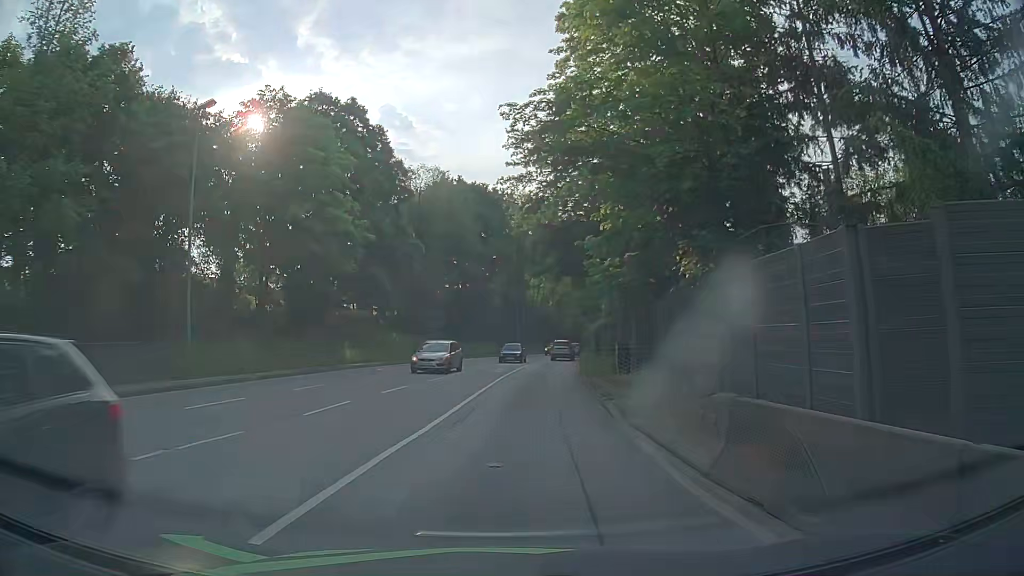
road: primary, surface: asphalt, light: Day
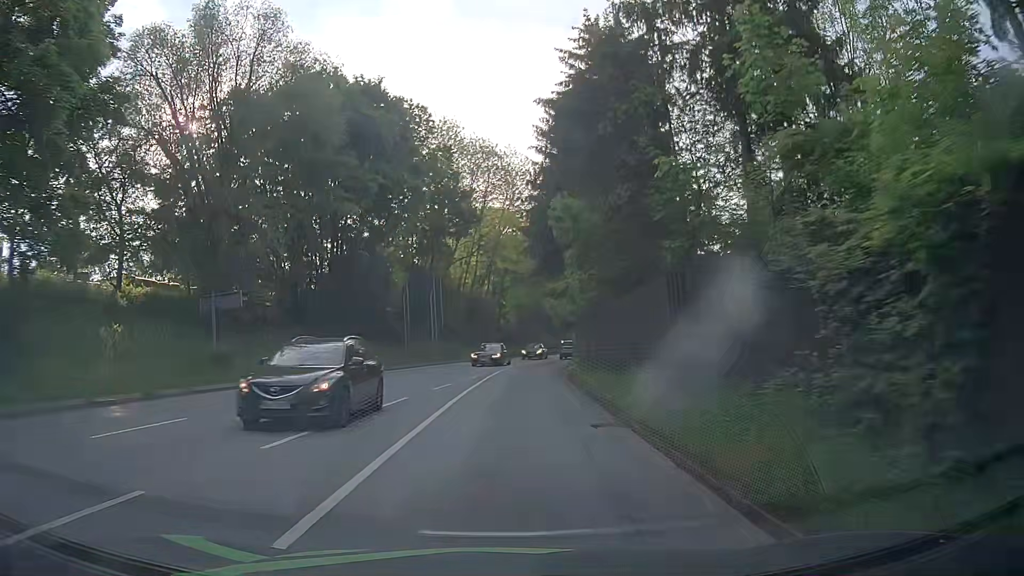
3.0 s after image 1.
(+1.6, +34.2) m; +5°
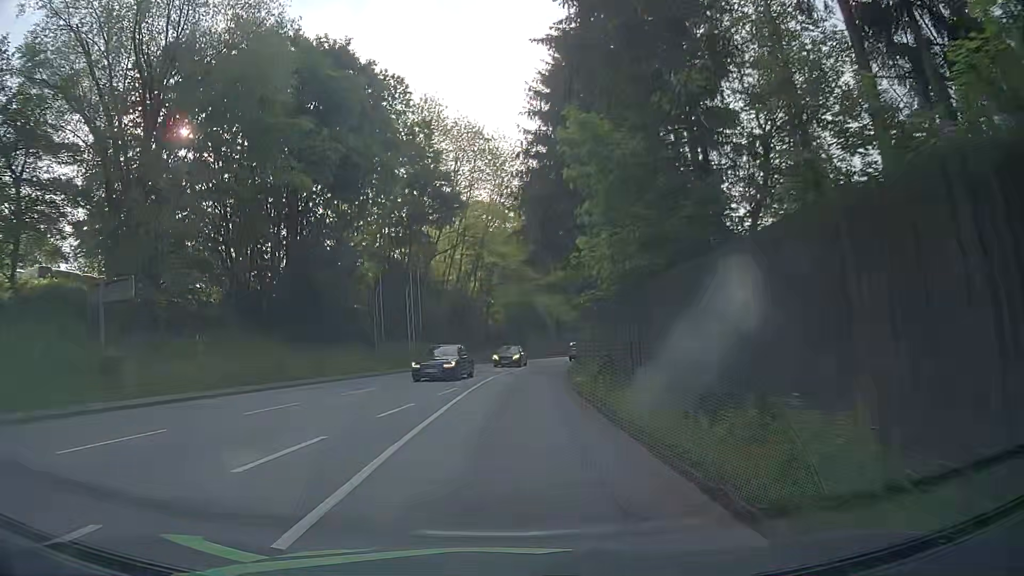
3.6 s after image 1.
(+0.1, +7.2) m; +1°
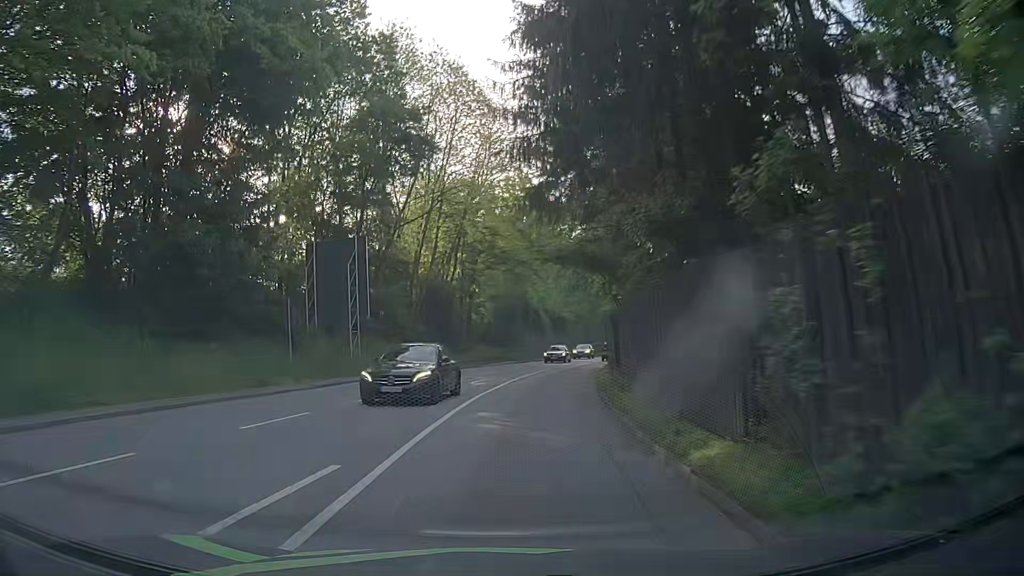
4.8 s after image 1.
(+0.1, +14.5) m; +1°
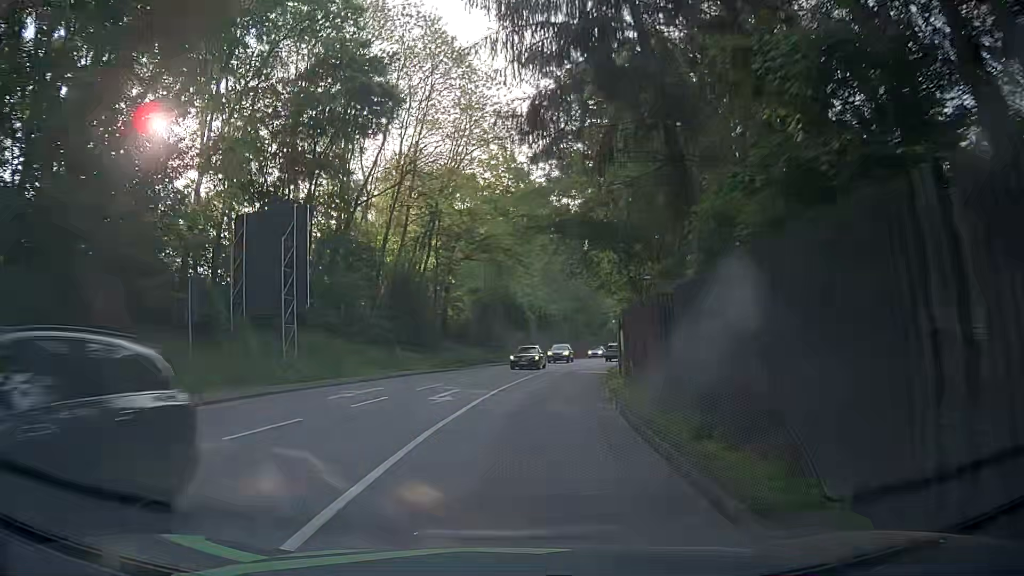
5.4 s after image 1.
(0.0, +7.4) m; +1°
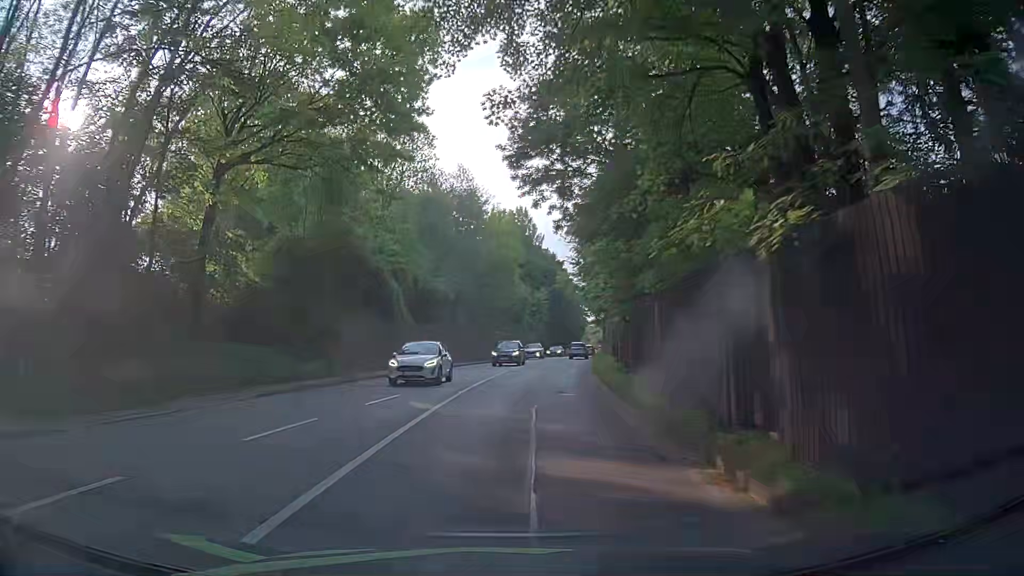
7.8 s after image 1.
(+2.6, +29.8) m; +9°
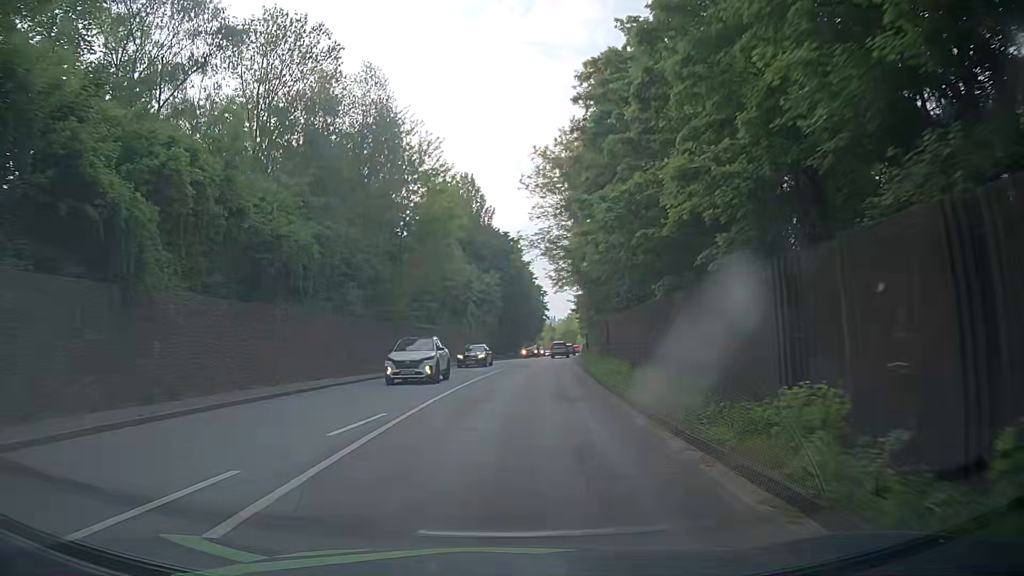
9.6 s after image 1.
(+1.1, +22.7) m; +5°
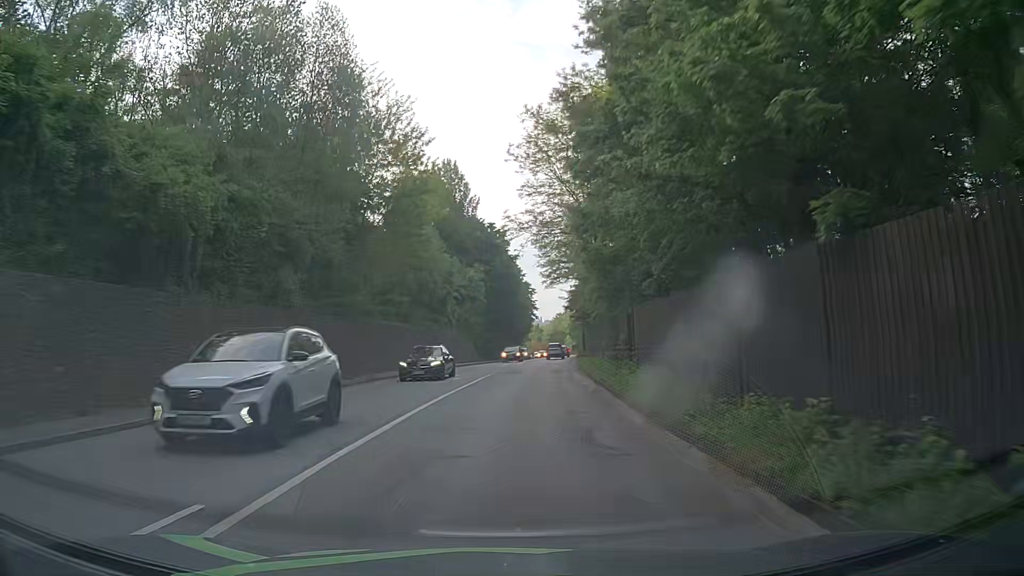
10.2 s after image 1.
(0.0, +7.6) m; 0°
(0, +10) (+1, +20) (+1, +30) (+2, +40) (+3, +50) (+4, +60) (+5, +70) (+6, +80) (+8, +90) (+9, +100) m
